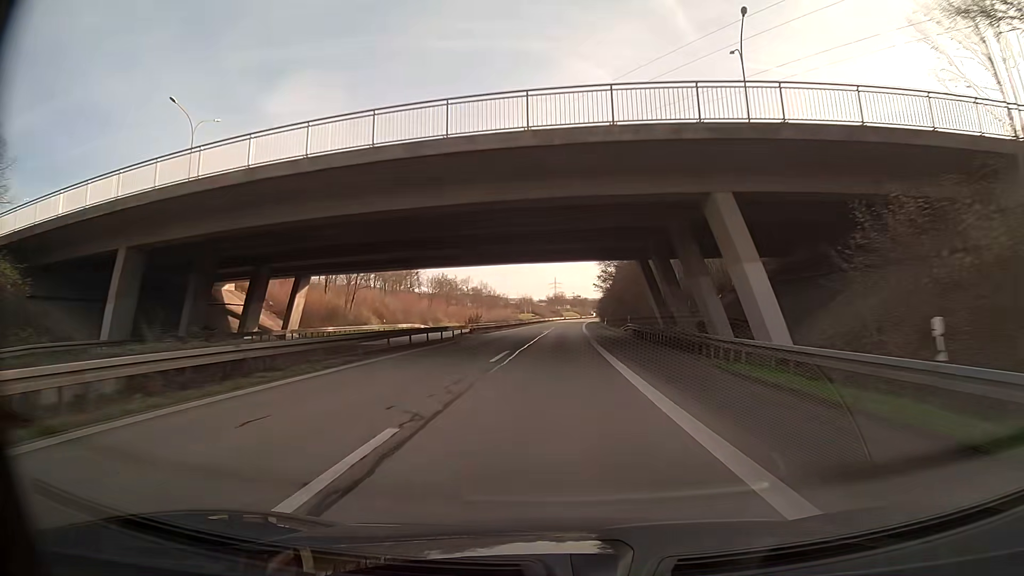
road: trunk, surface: asphalt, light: Day
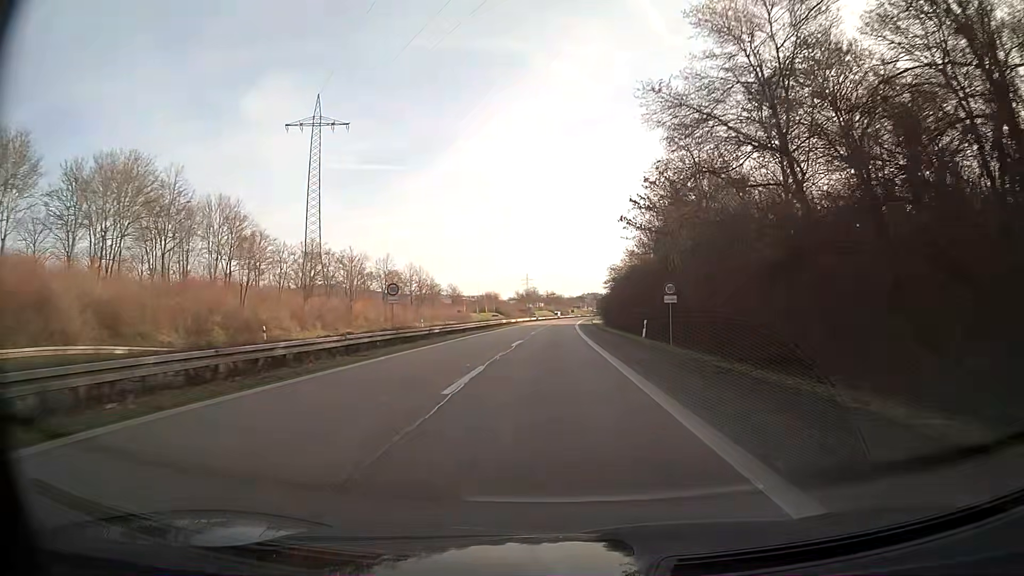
(+0.8, +62.5) m; +2°
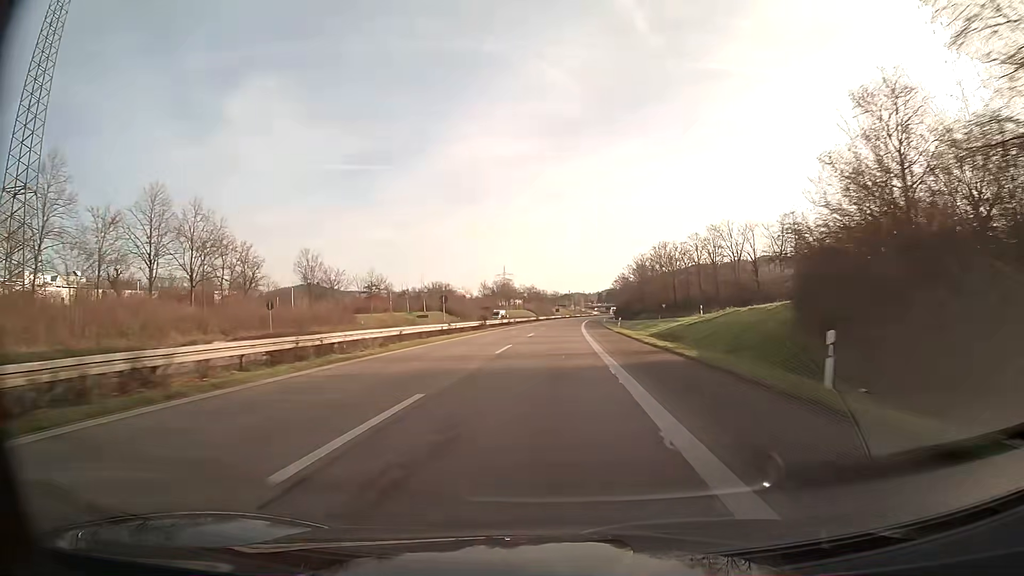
(+1.6, +78.2) m; +2°
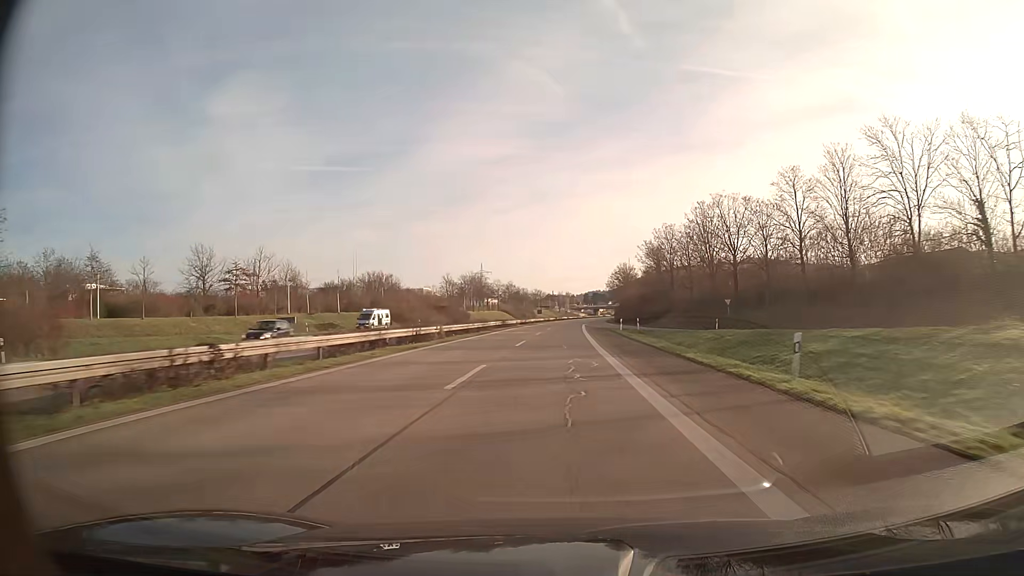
(+0.5, +46.9) m; +1°
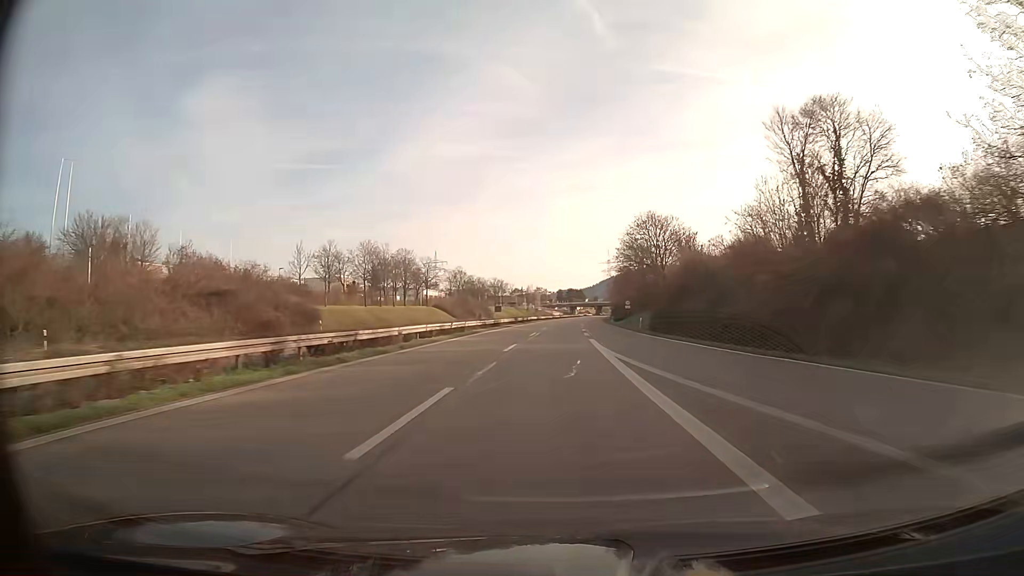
(+1.6, +78.1) m; +2°
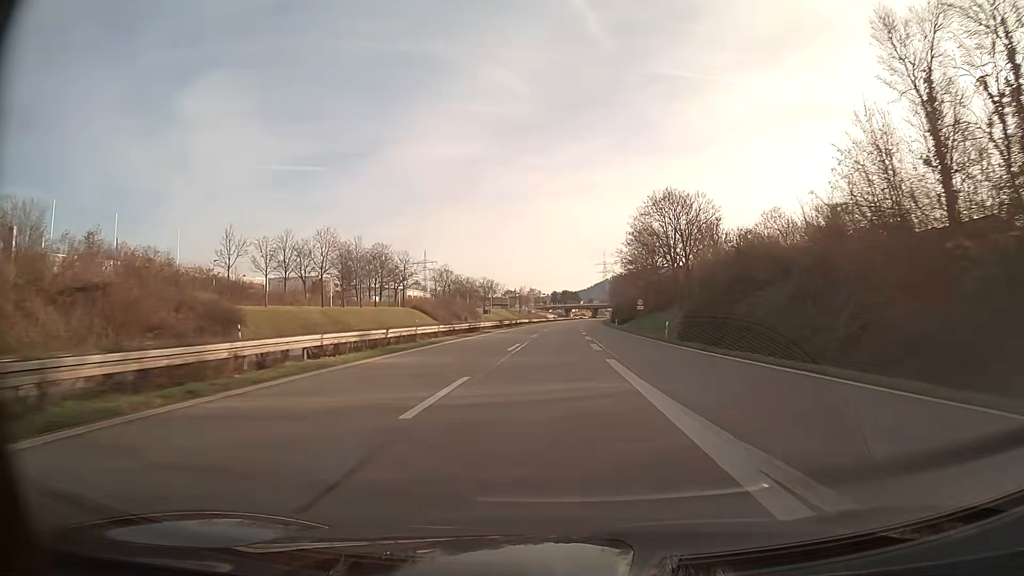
(+0.1, +15.6) m; +1°
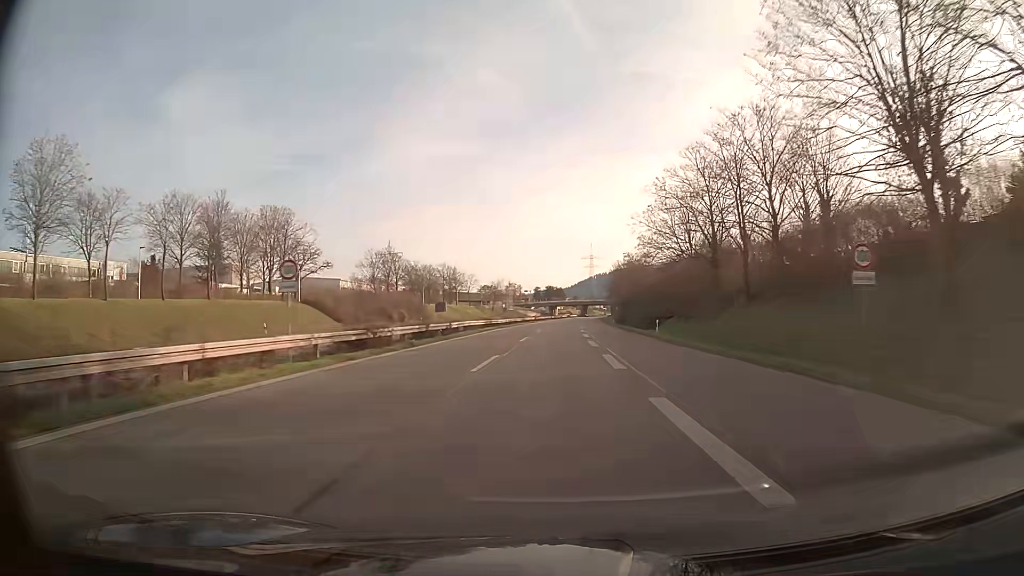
(+0.6, +46.9) m; +1°
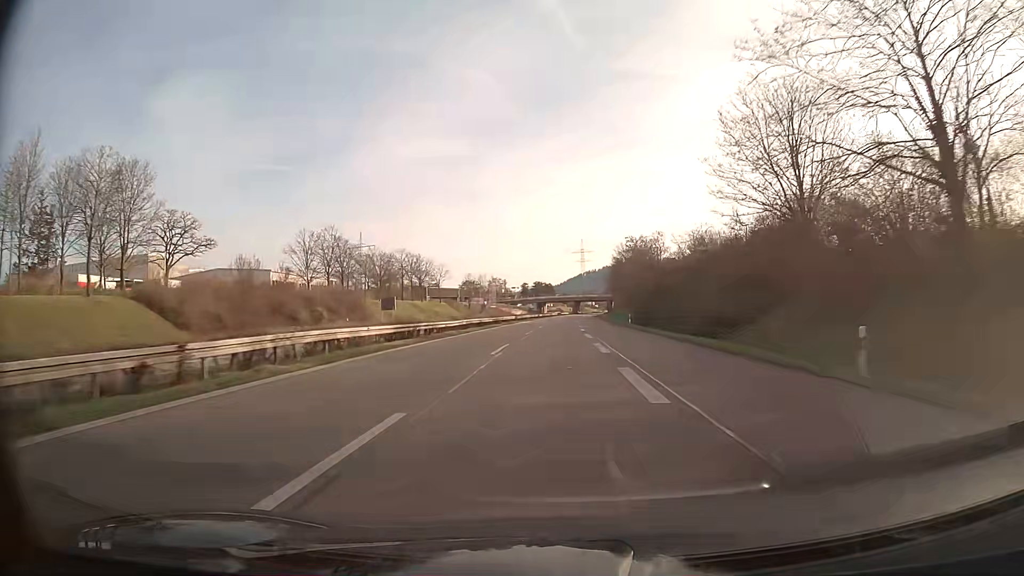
(+0.2, +31.0) m; +1°
